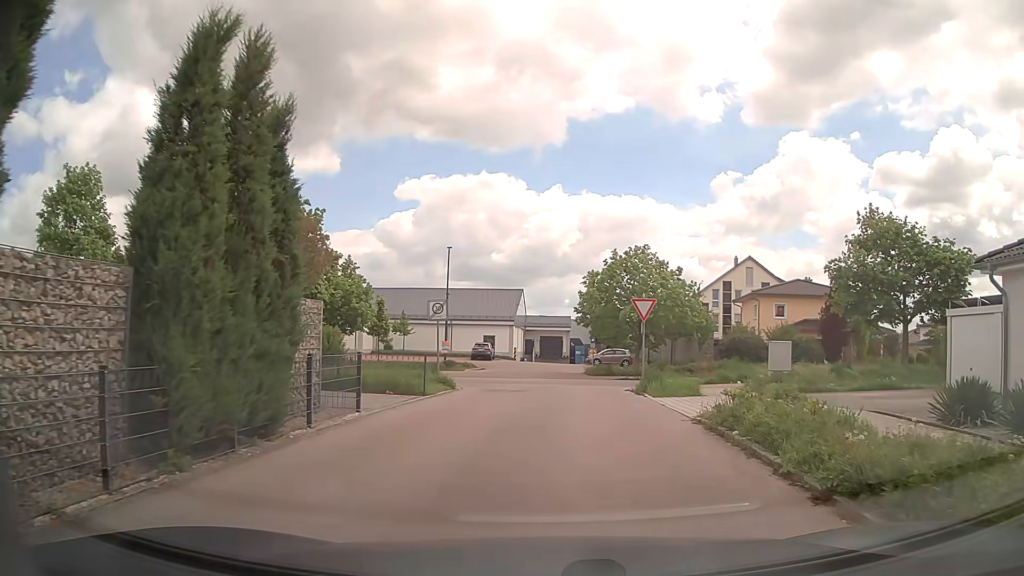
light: Day
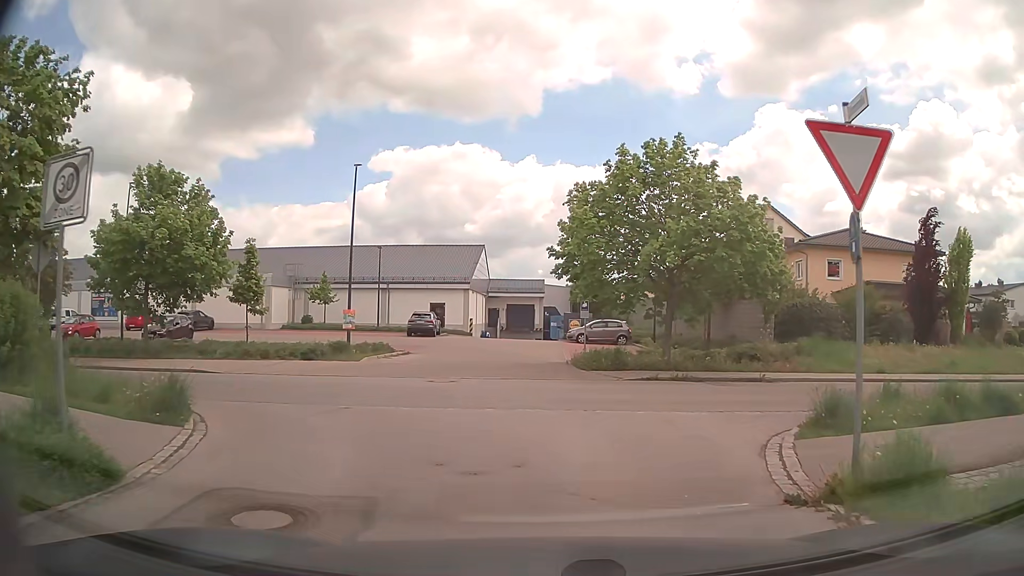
(+0.2, +17.1) m; +1°
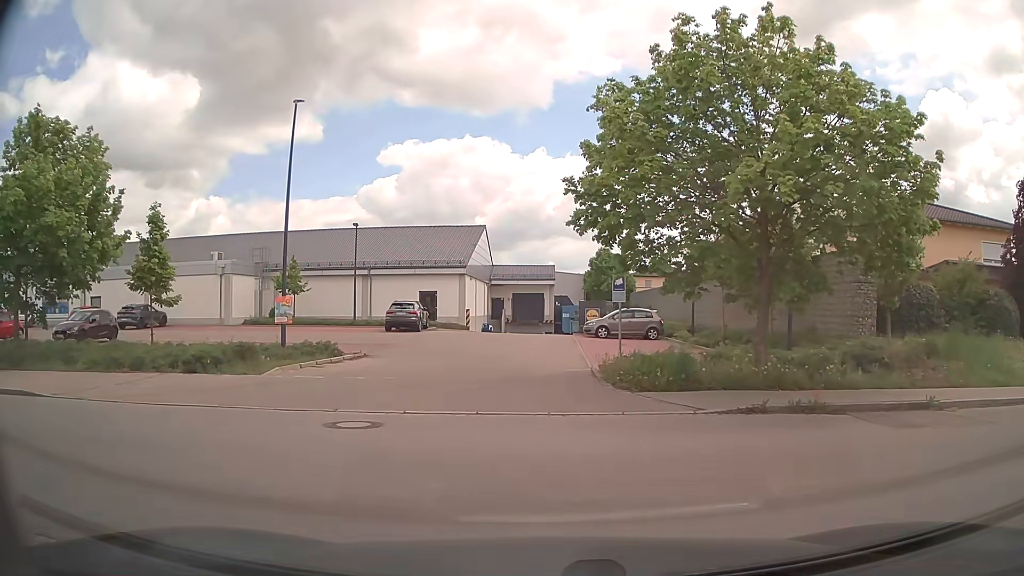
(+0.1, +8.2) m; +2°
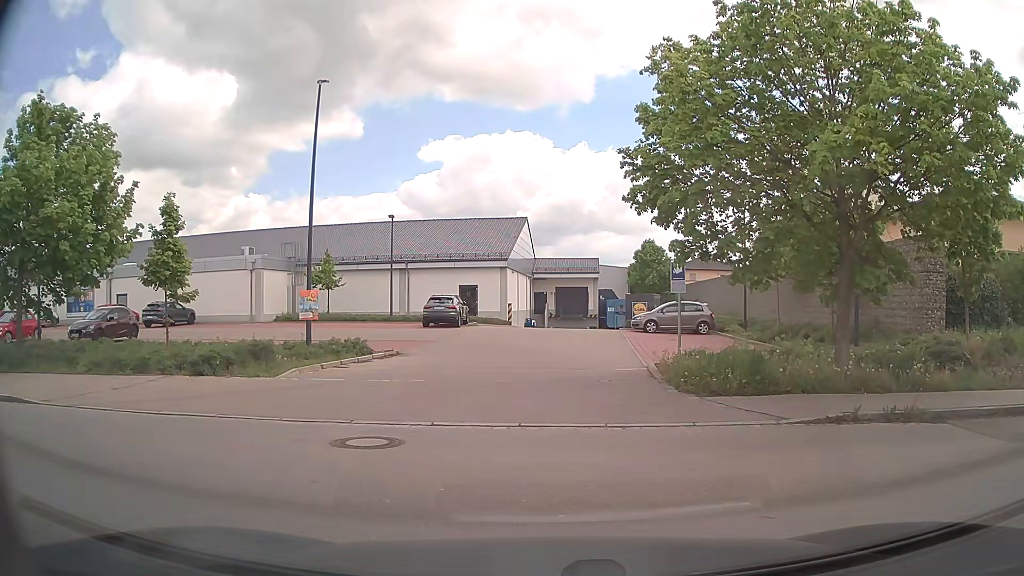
(-0.1, +1.5) m; -5°
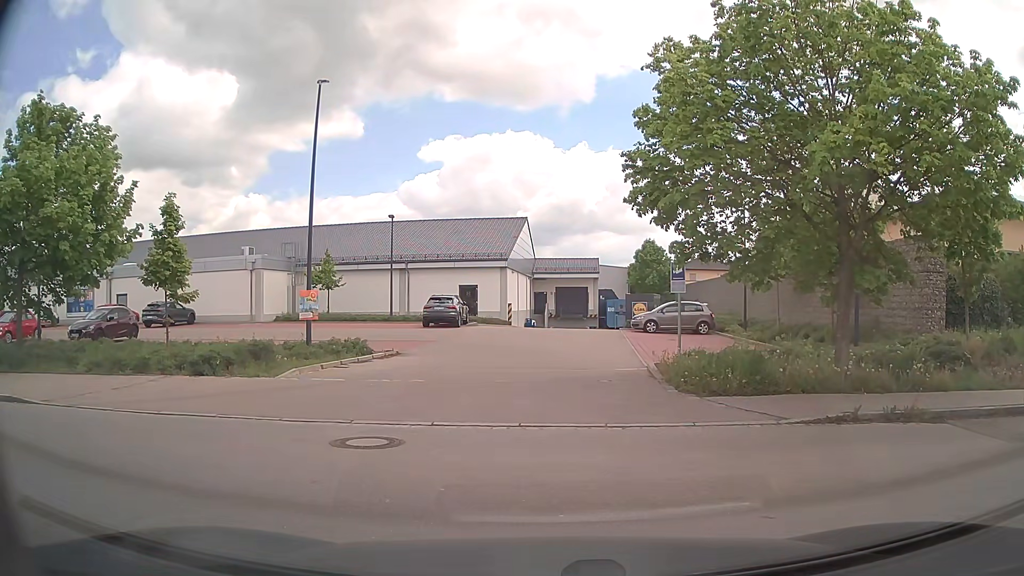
(0.0, 0.0) m; 0°
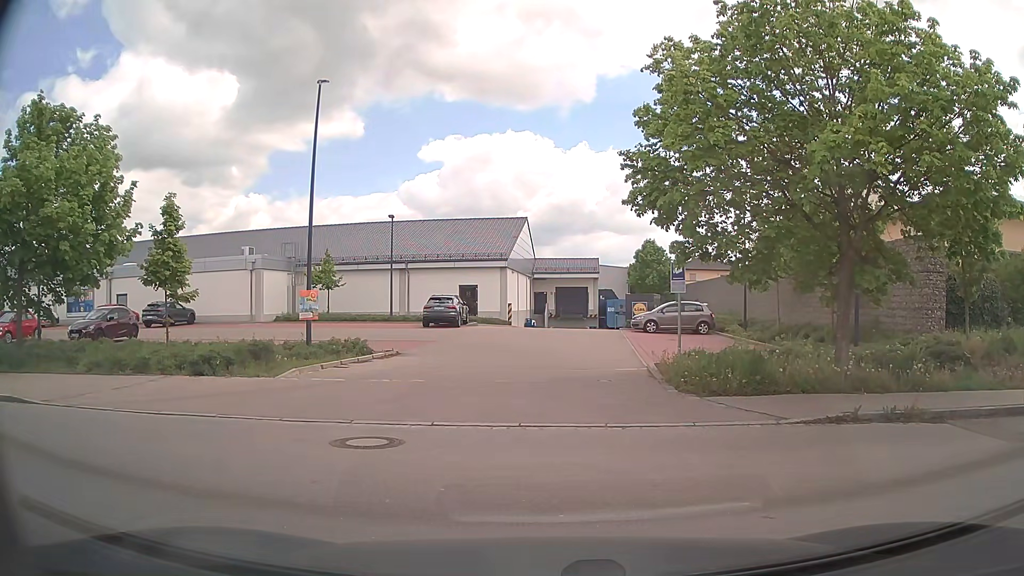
(0.0, 0.0) m; 0°
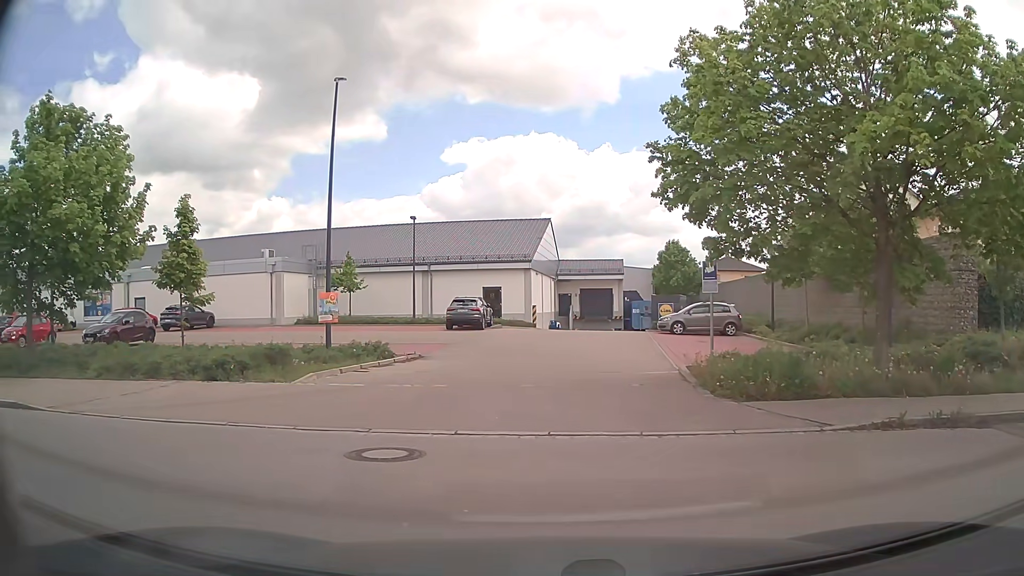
(0.0, +0.6) m; -1°
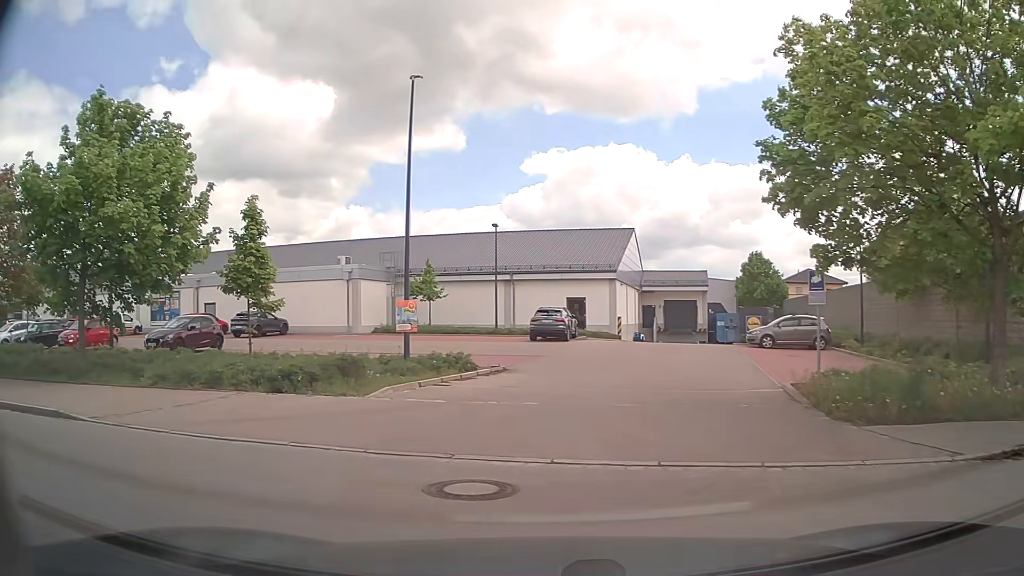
(-0.1, +1.1) m; -6°
(-6, +8) (-15, +10) (-25, +12) (-35, +14) (-45, +16) (-55, +18) (-64, +20) (-74, +22) (-84, +25) (-92, +29) m
